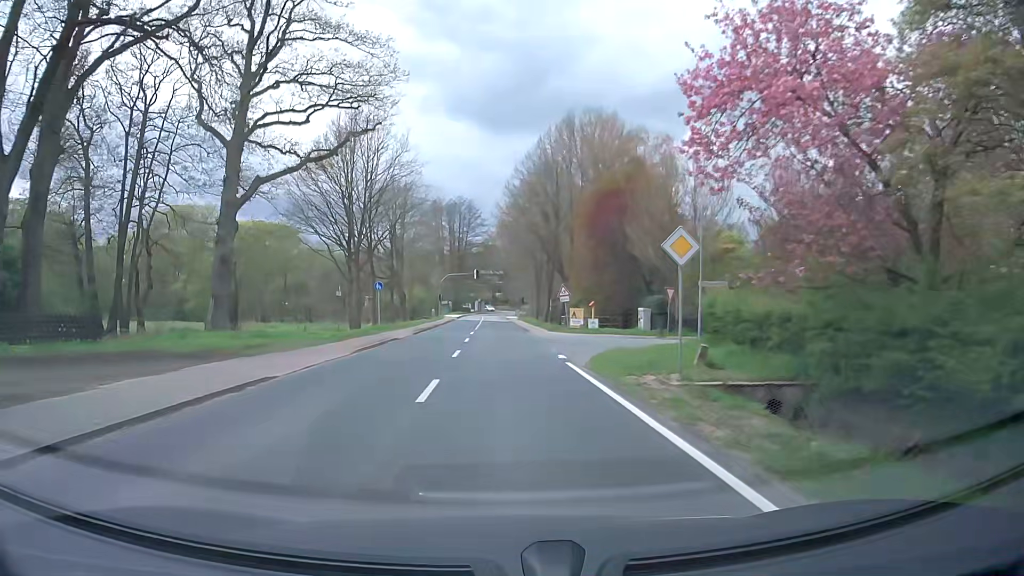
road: secondary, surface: asphalt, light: Day
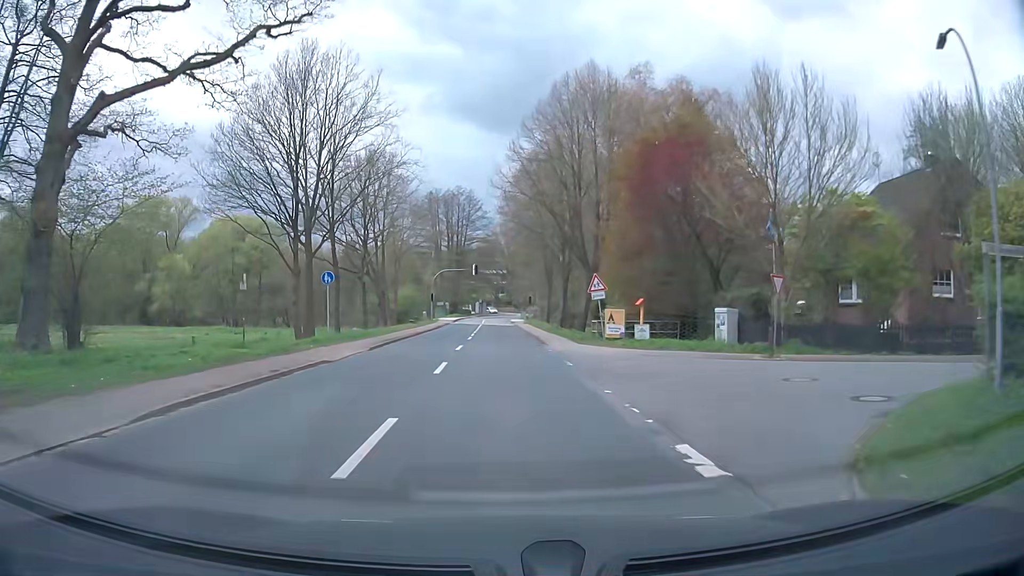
(0.0, +13.8) m; 0°
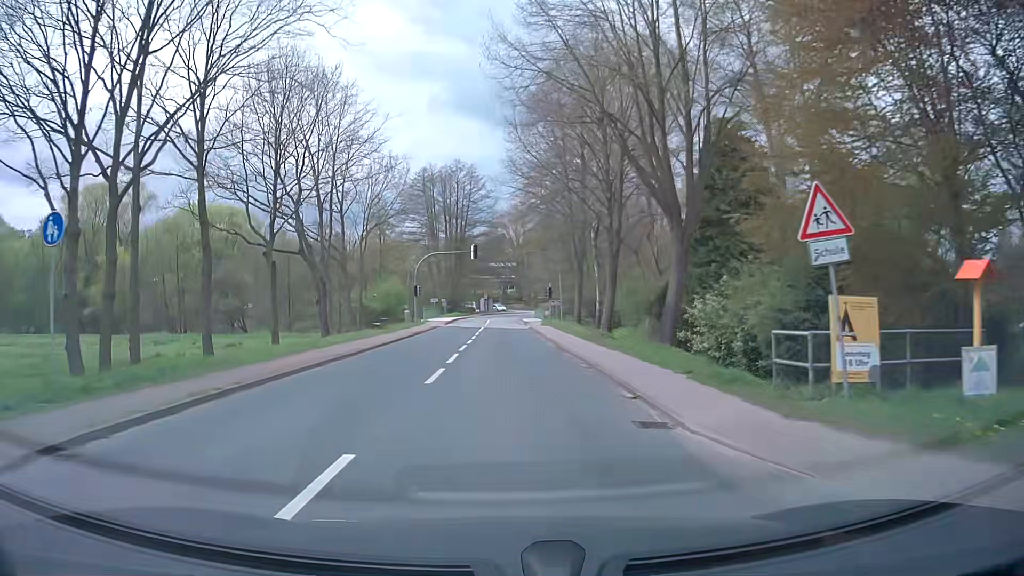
(-0.1, +20.6) m; -1°
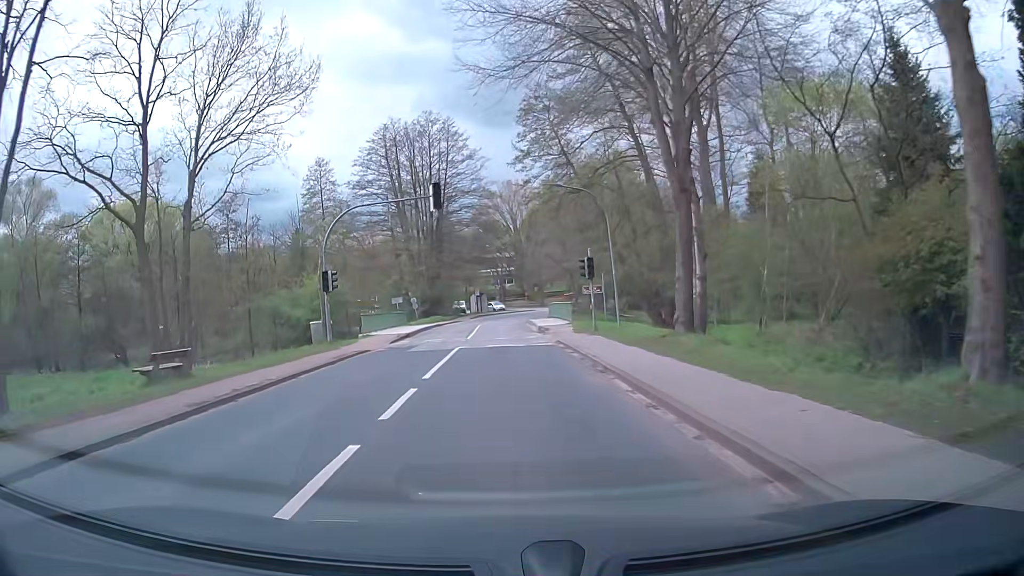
(+0.2, +27.7) m; +1°
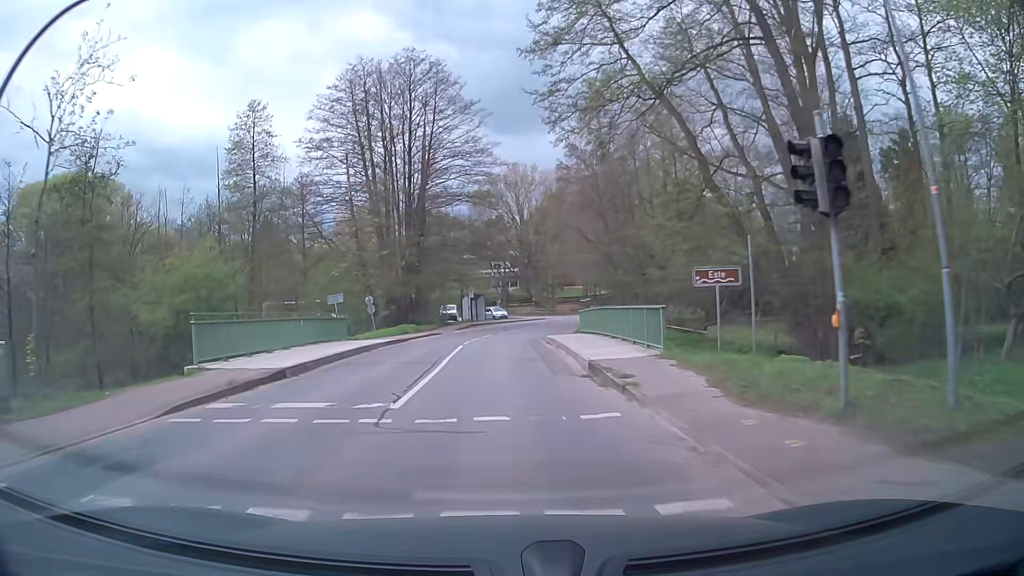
(-0.2, +21.1) m; -1°
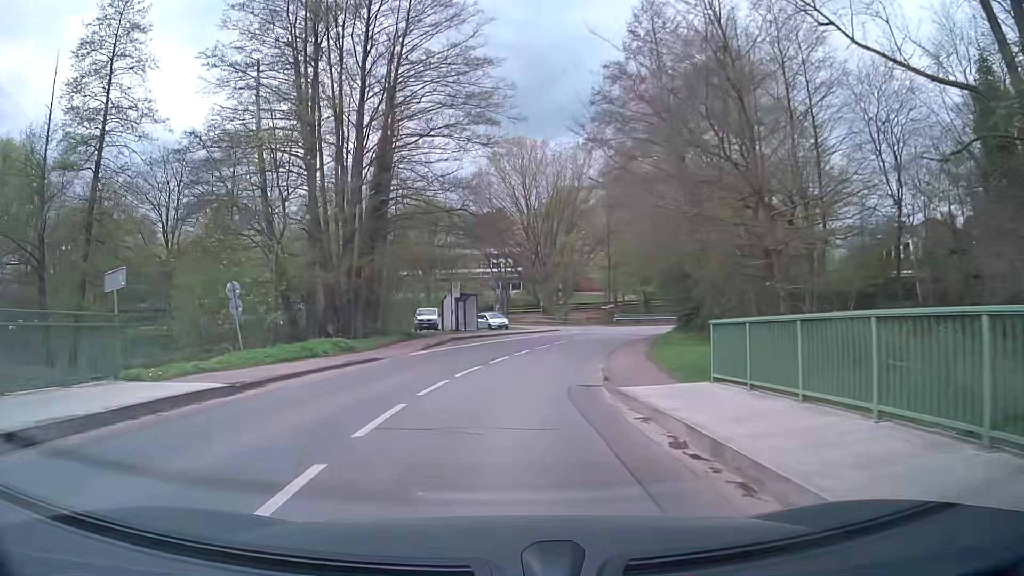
(+0.1, +20.9) m; 0°
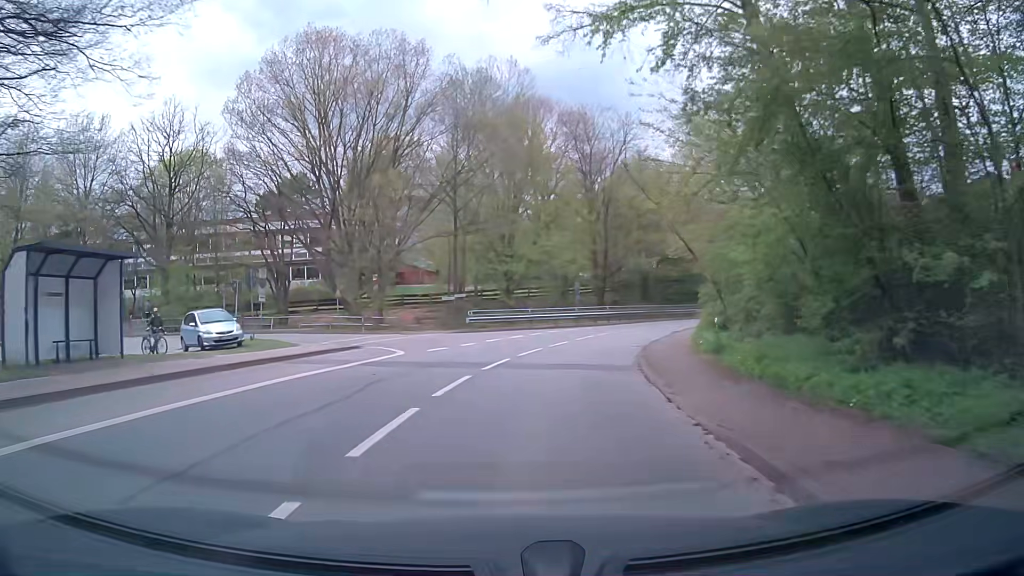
(+3.2, +32.2) m; +15°
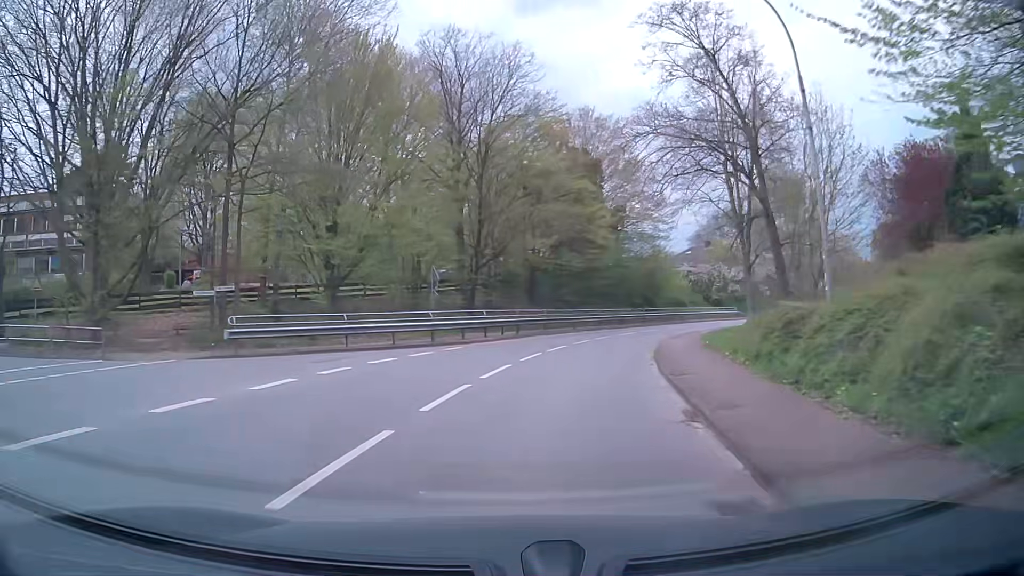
(+1.8, +19.2) m; +12°
